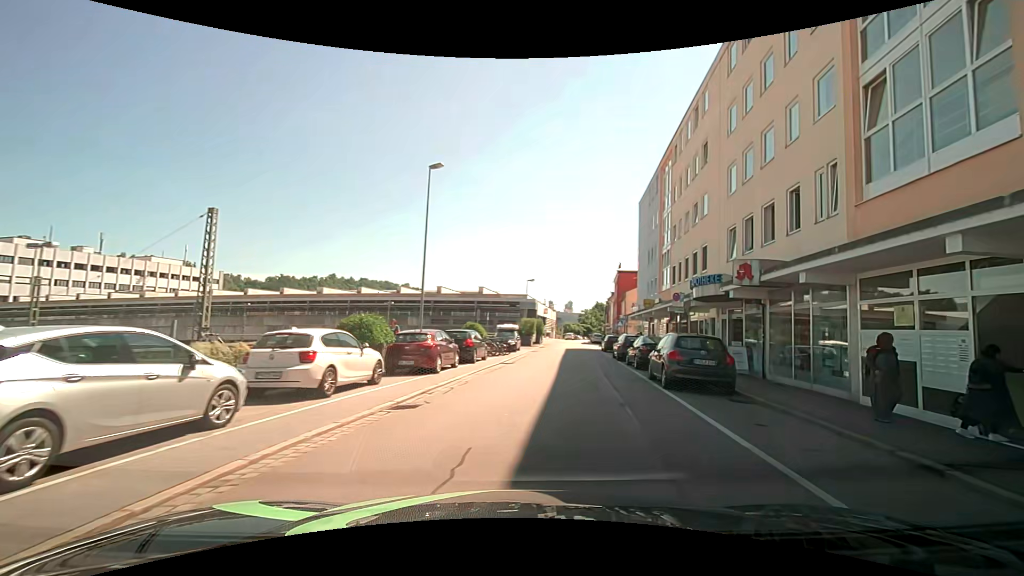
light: Day
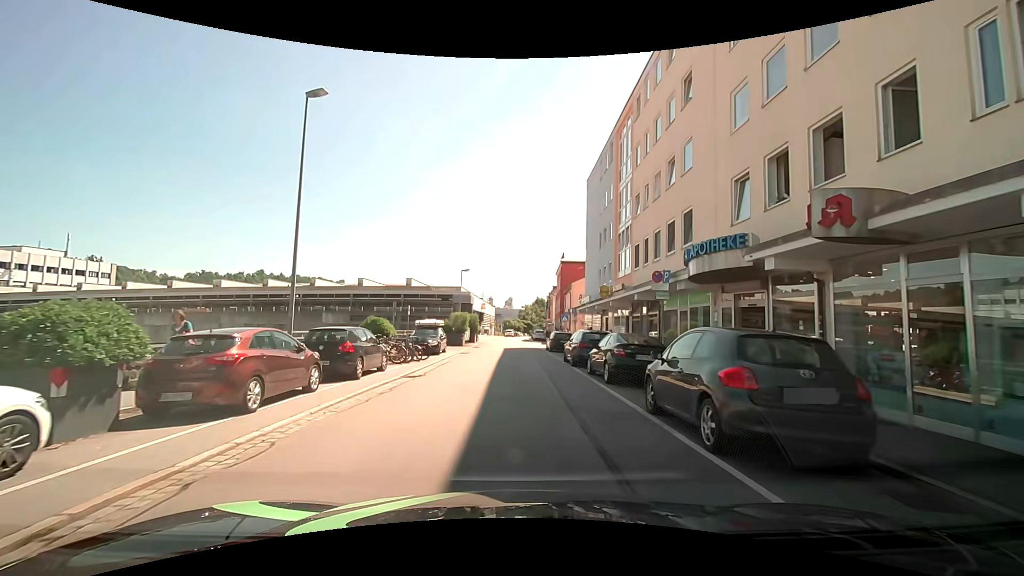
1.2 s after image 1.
(+0.7, +7.6) m; +7°
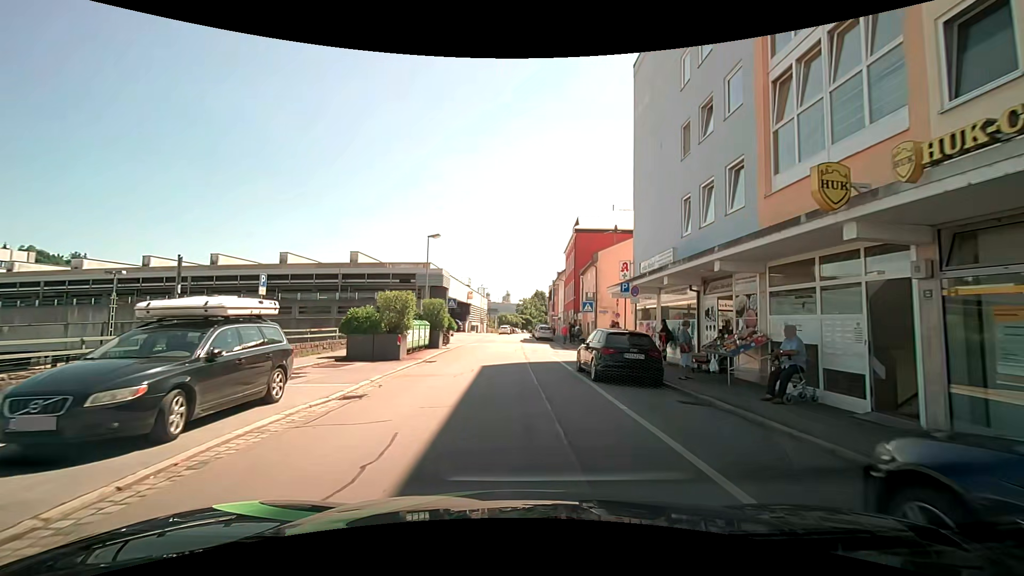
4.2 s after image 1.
(+0.2, +20.2) m; +1°
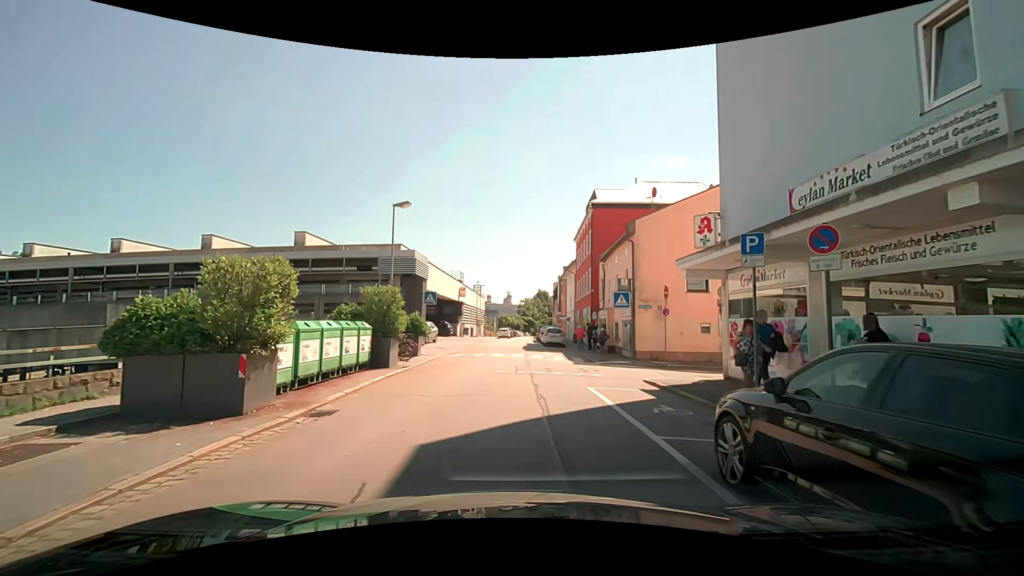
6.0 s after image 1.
(-0.1, +10.9) m; -1°
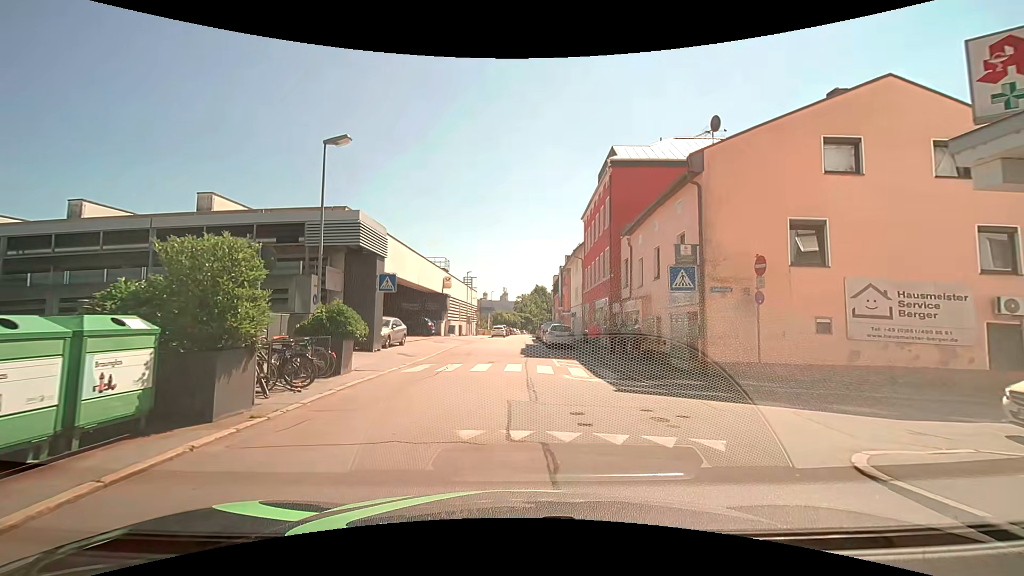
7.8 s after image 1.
(+0.1, +9.3) m; +1°
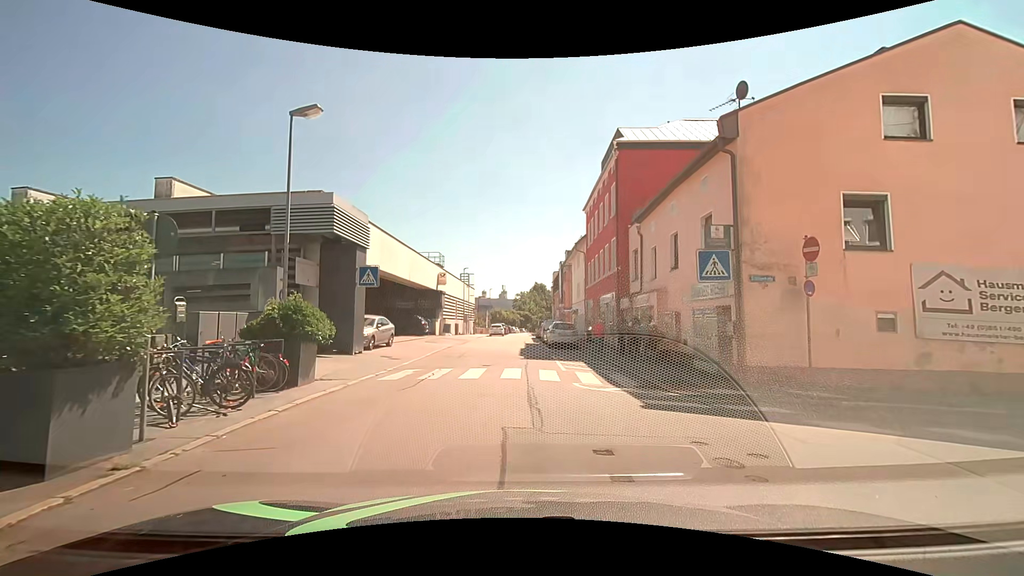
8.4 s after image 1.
(0.0, +2.4) m; +1°
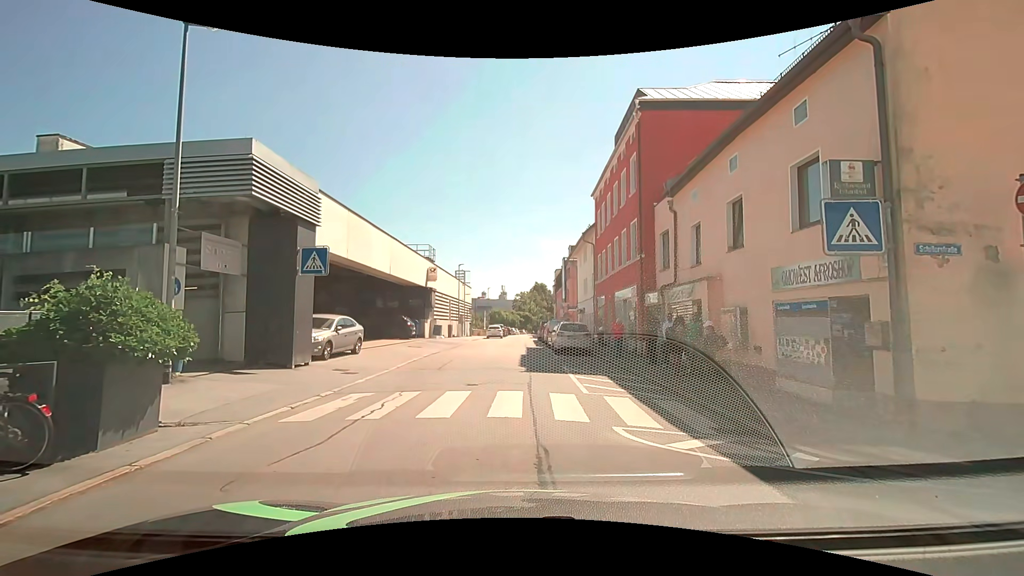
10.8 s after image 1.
(0.0, +4.7) m; +1°
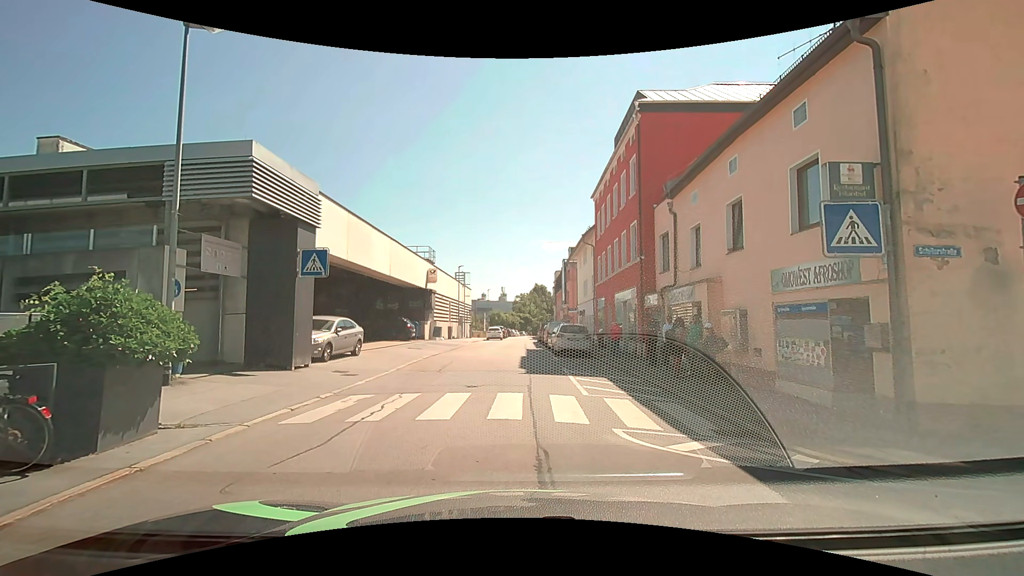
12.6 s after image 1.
(0.0, +0.1) m; 0°
